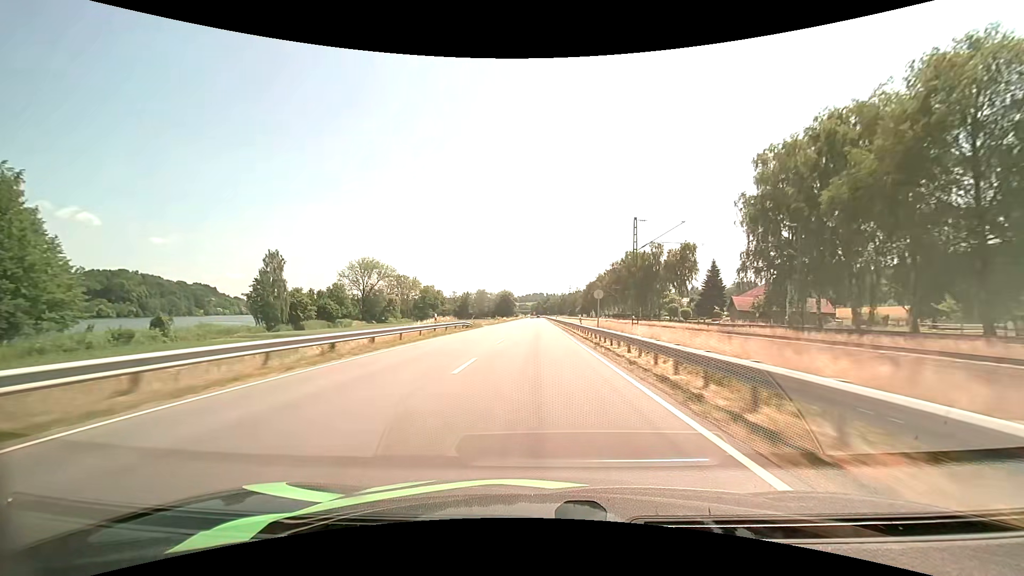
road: primary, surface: asphalt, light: Day
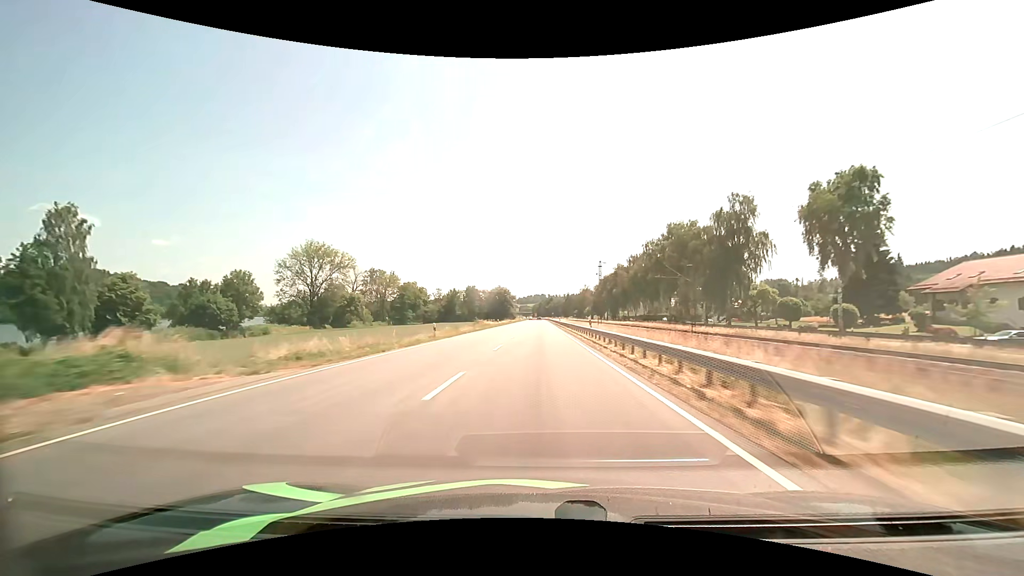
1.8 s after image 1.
(-0.1, +51.7) m; 0°
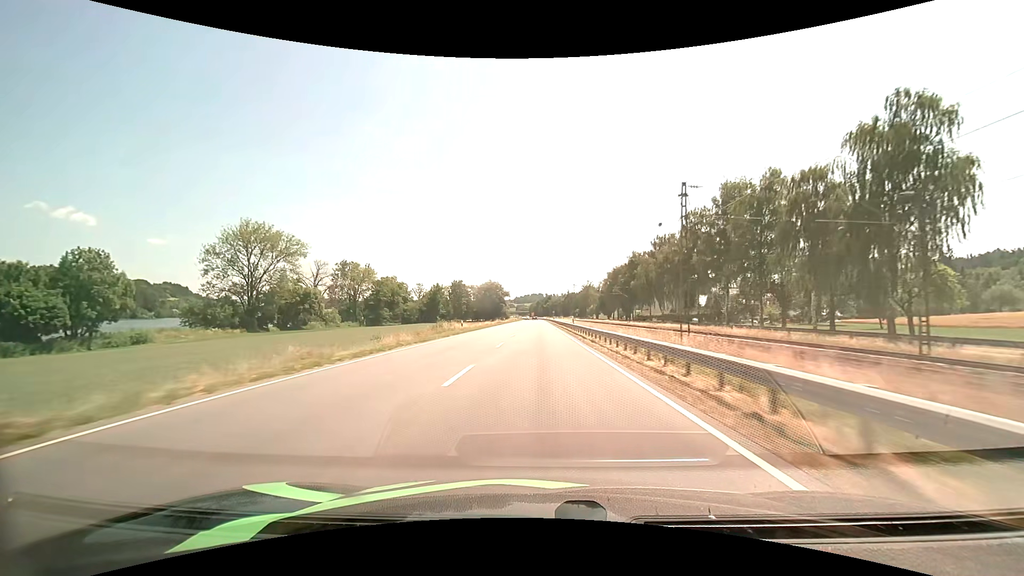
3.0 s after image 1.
(+0.1, +34.6) m; 0°
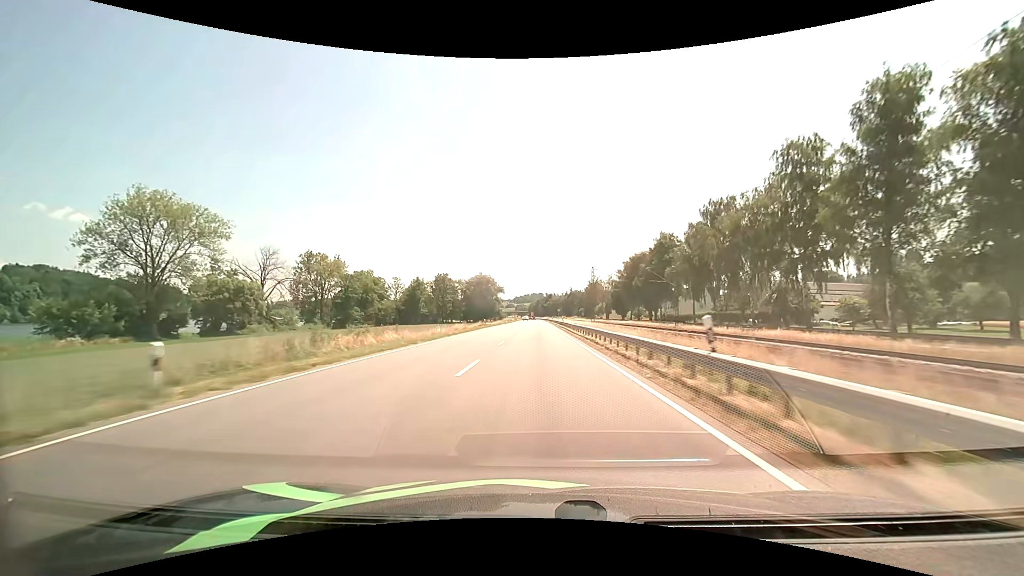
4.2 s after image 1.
(+0.1, +34.6) m; 0°
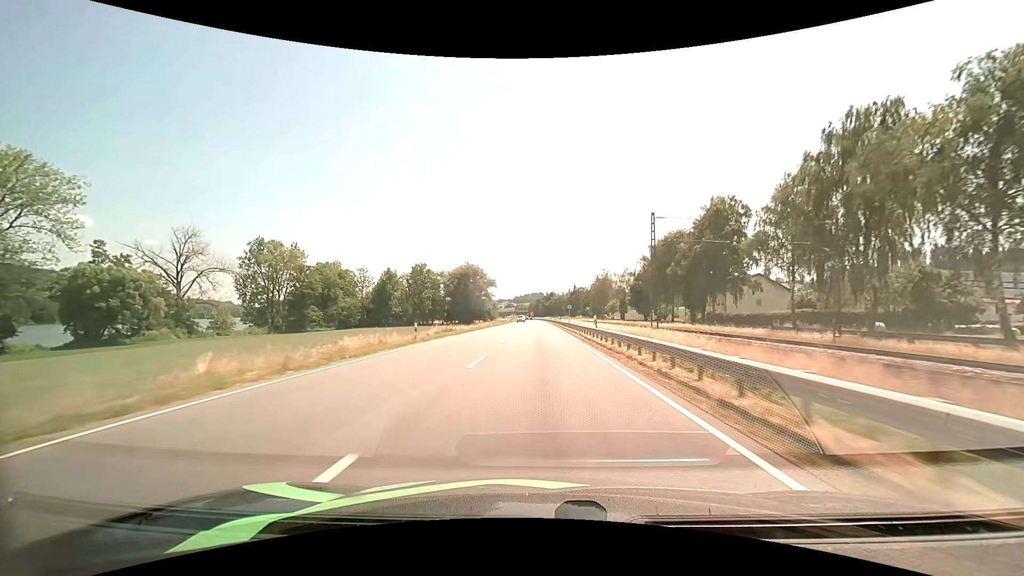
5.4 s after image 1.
(0.0, +34.5) m; 0°
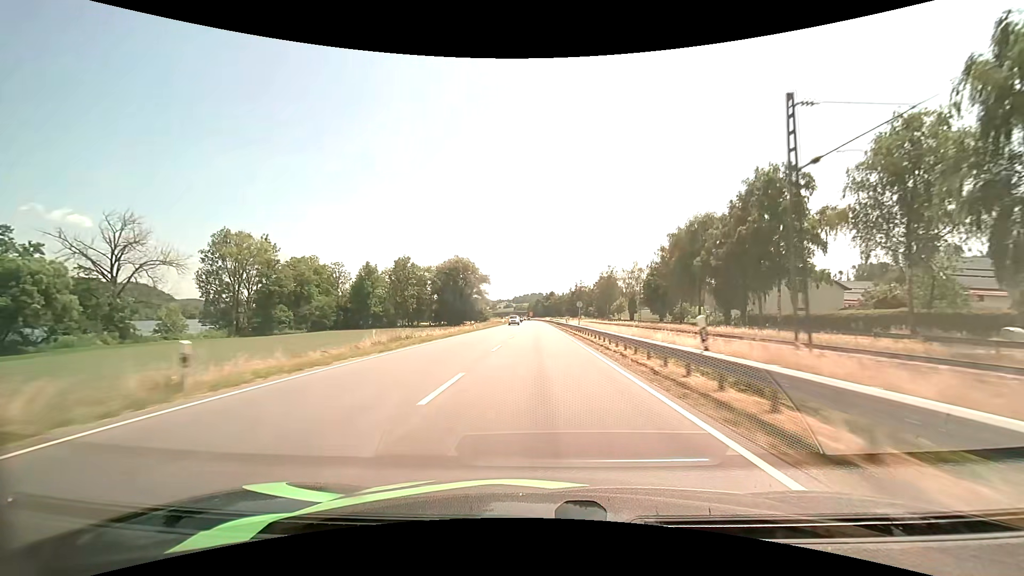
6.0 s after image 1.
(0.0, +17.3) m; 0°
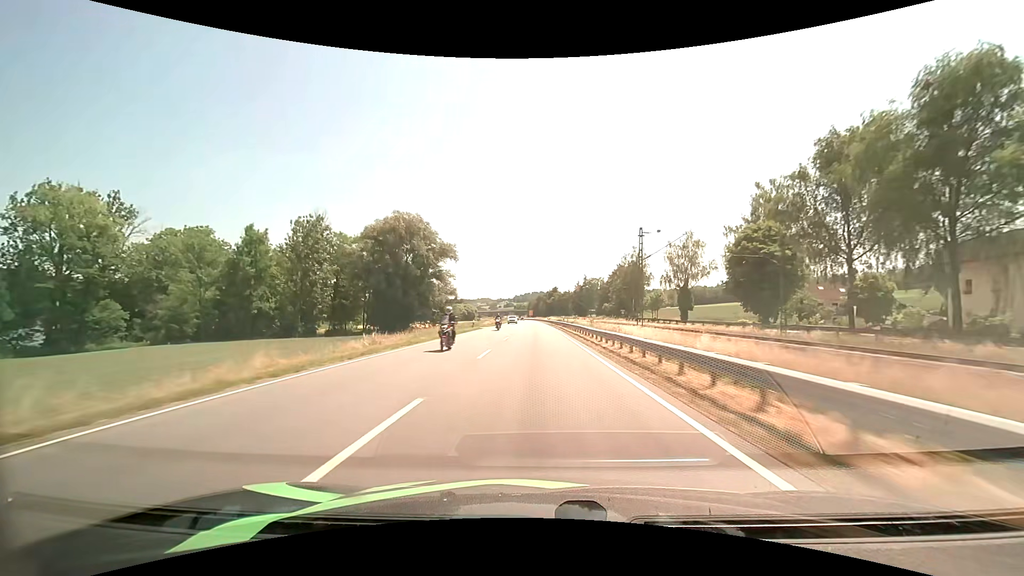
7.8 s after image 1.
(+0.2, +52.0) m; 0°
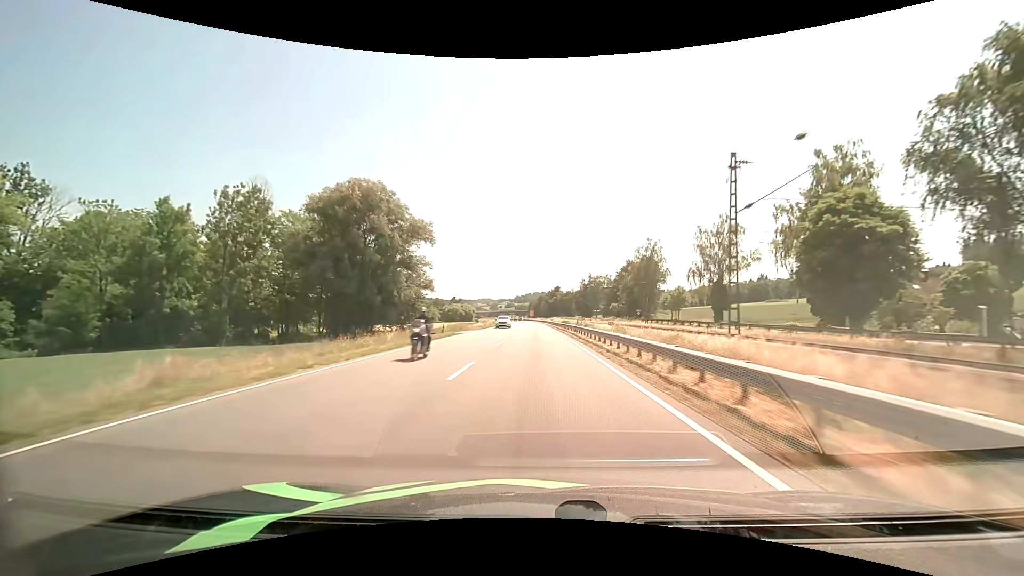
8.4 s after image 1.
(-0.1, +17.4) m; 0°
(0, +10) (0, +20) (0, +30) (0, +40) (0, +50) (0, +60) (0, +70) (-1, +80) (-1, +90) (-1, +100) m
